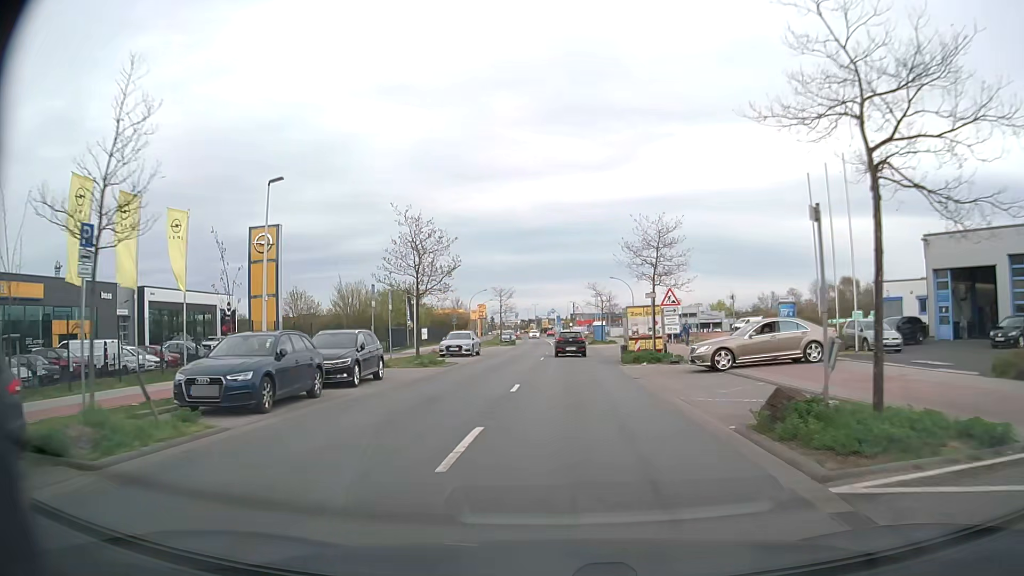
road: tertiary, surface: asphalt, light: Day
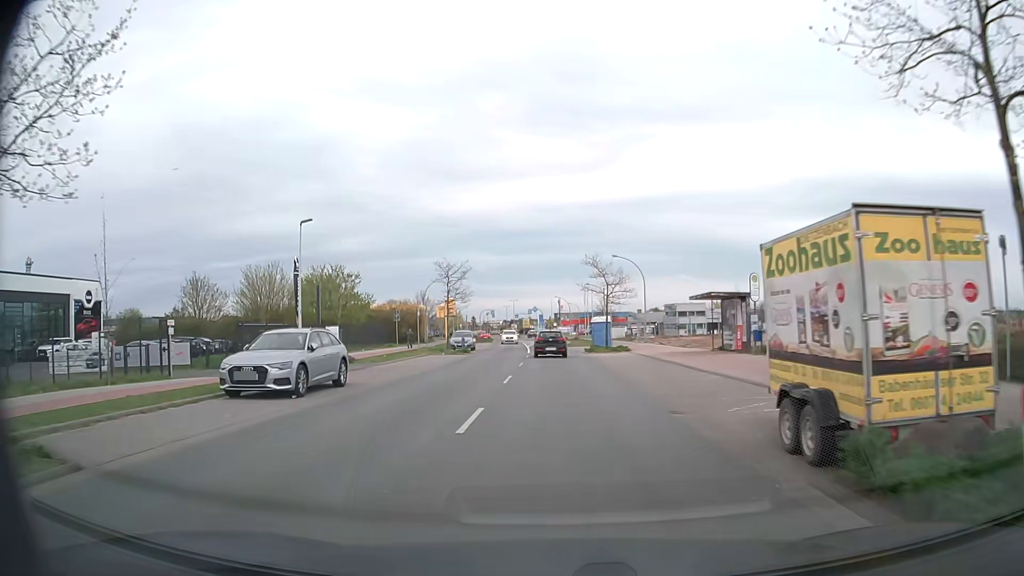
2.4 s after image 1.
(+0.3, +24.4) m; +1°
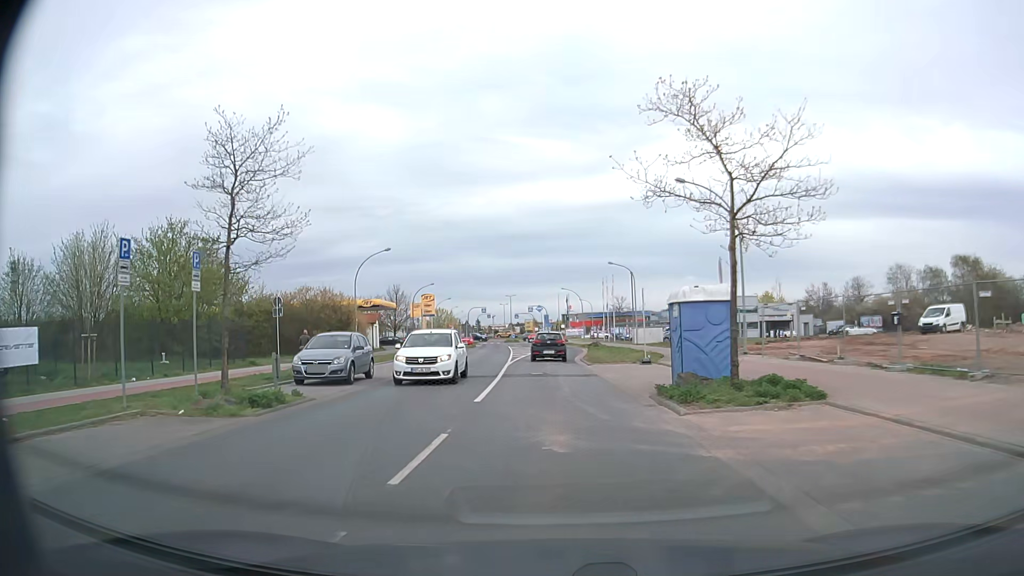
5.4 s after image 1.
(+0.1, +30.1) m; 0°
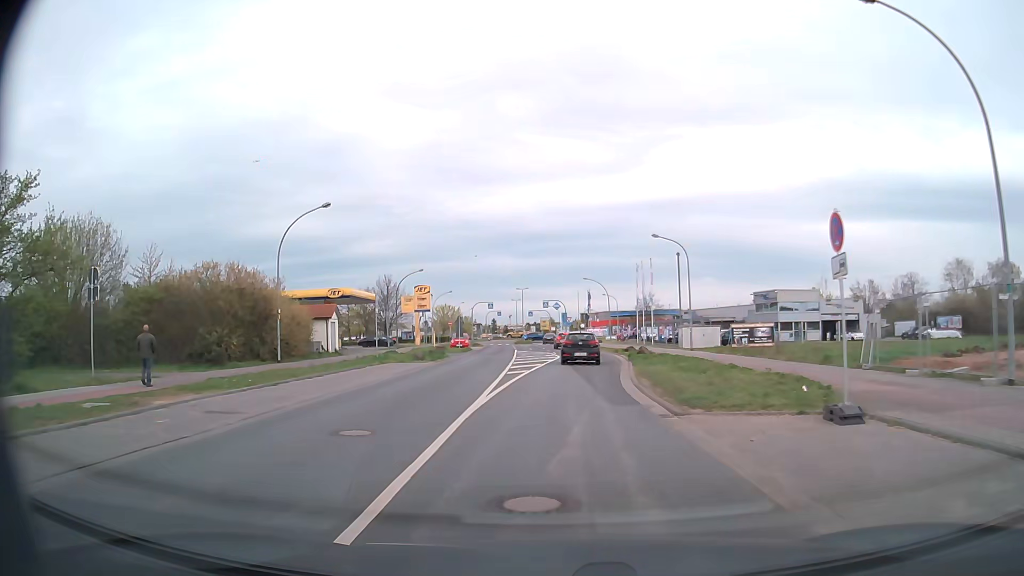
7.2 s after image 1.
(-0.4, +17.8) m; -2°
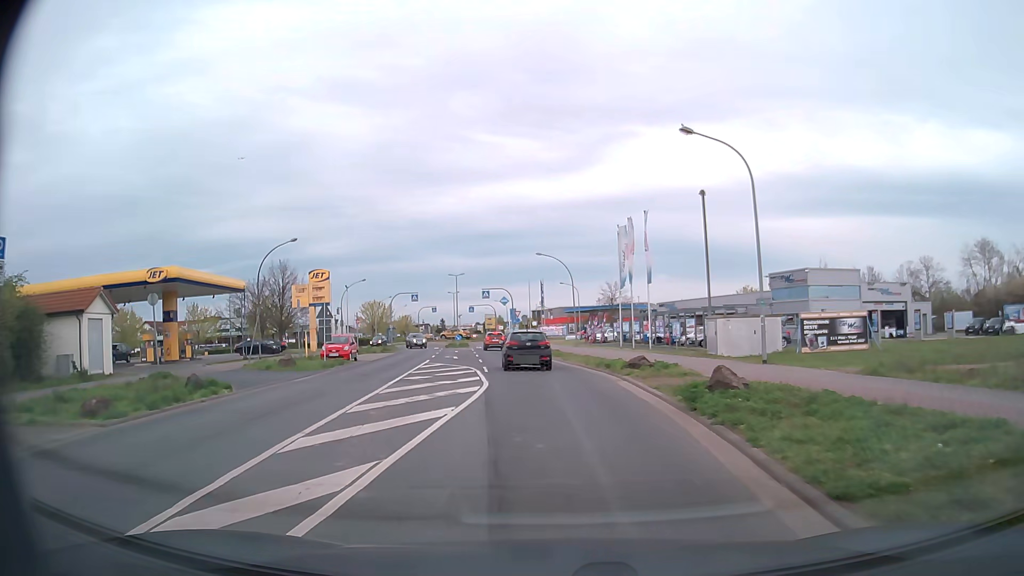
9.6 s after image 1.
(+0.6, +23.4) m; +4°
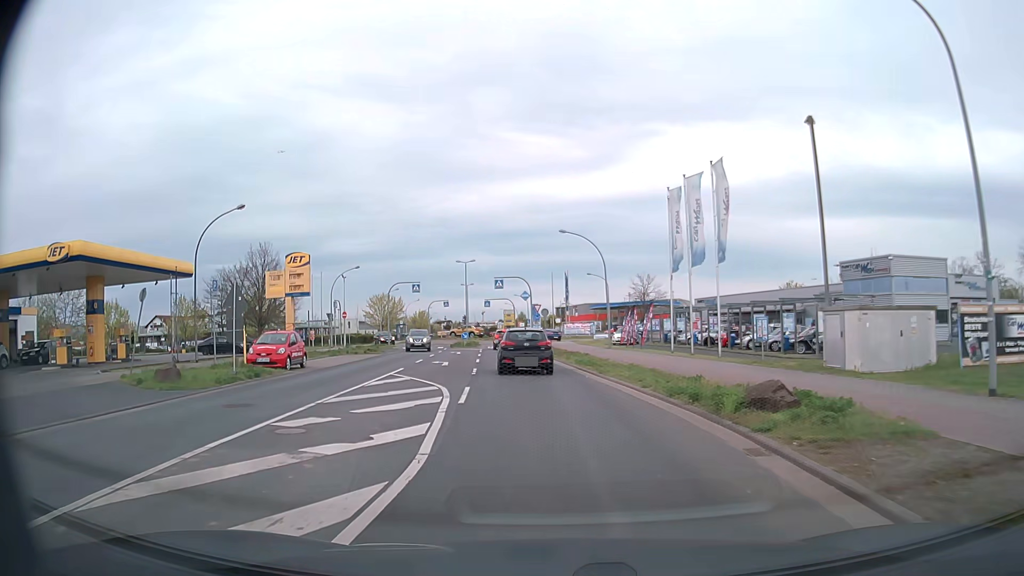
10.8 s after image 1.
(-0.1, +11.4) m; -2°
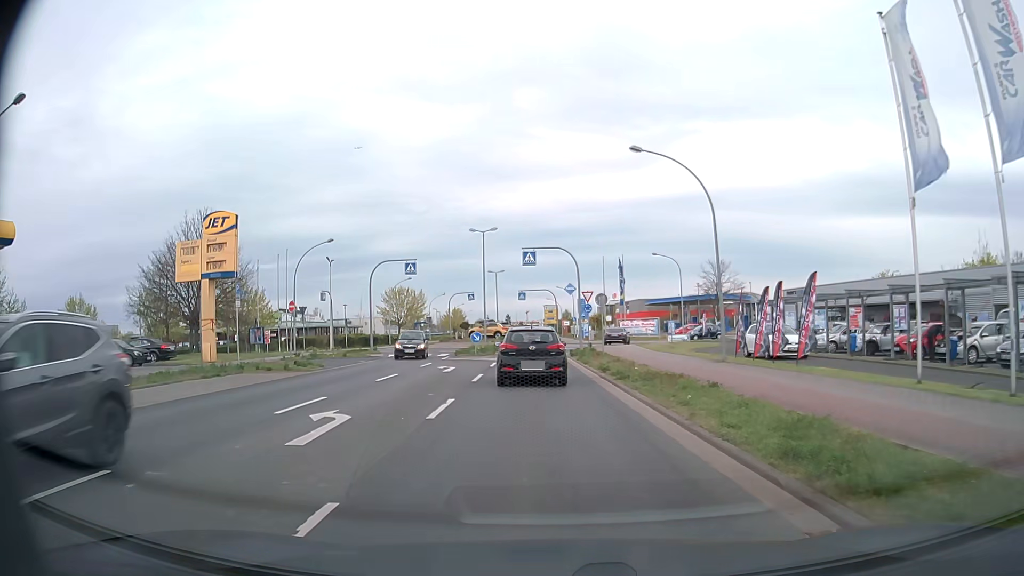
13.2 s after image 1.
(-0.7, +19.7) m; -4°
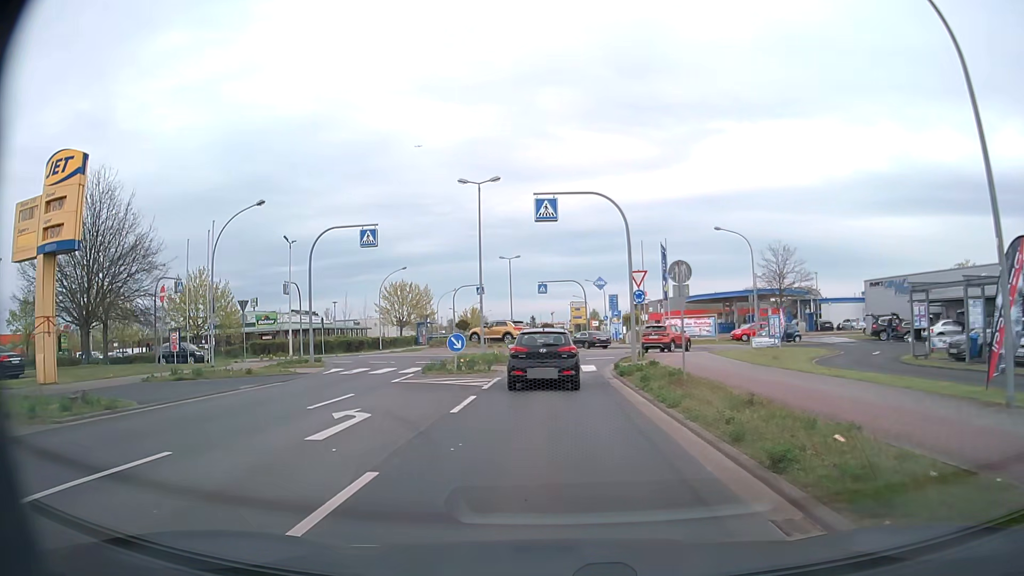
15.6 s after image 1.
(-0.3, +15.0) m; -2°
(0, +10) (0, +20) (0, +30) (+6, +38) (+7, +48) (+2, +56) (+1, +66) (+6, +74) (+15, +78) (+25, +80) m
